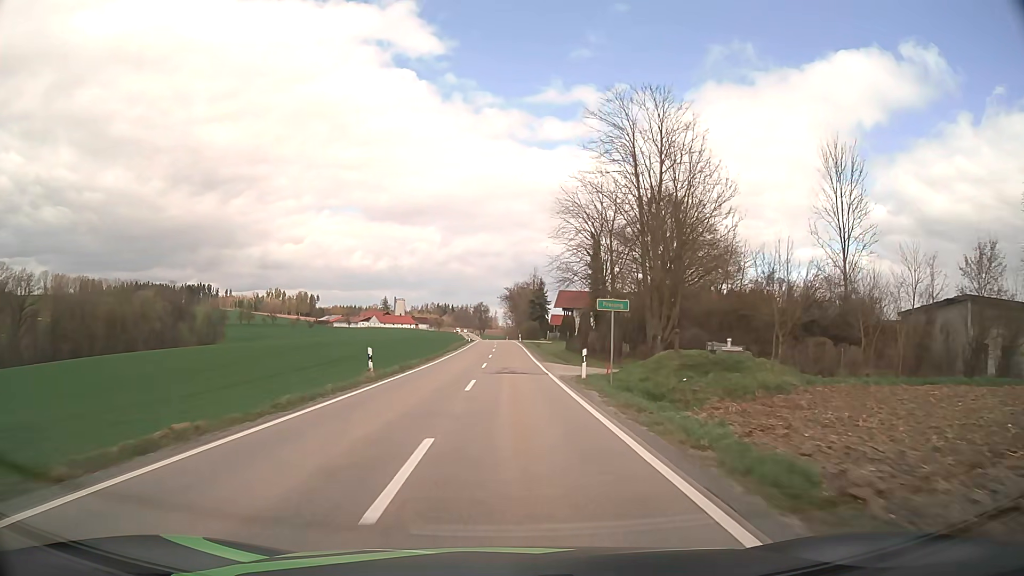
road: tertiary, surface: asphalt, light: Day
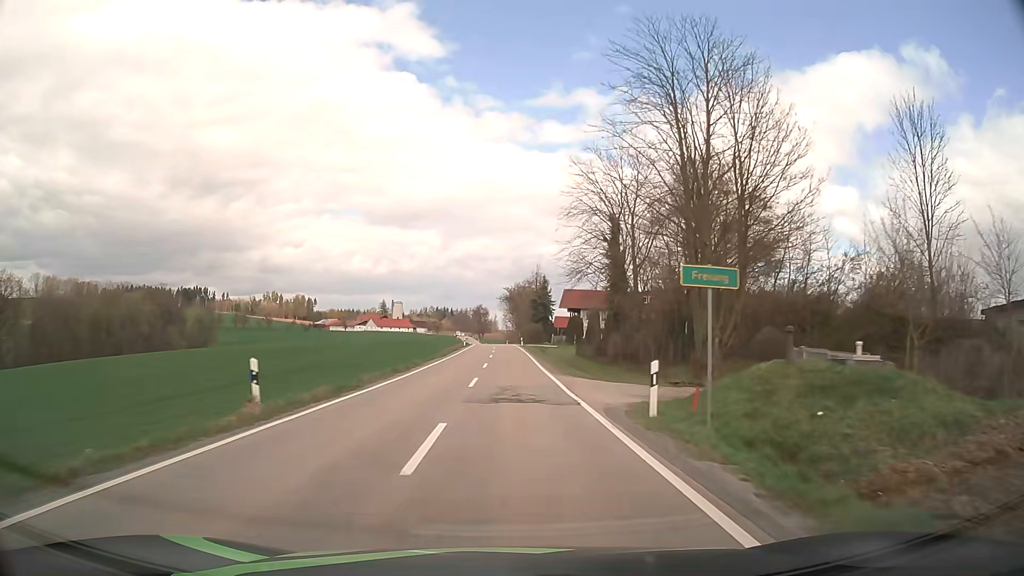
(0.0, +10.8) m; 0°
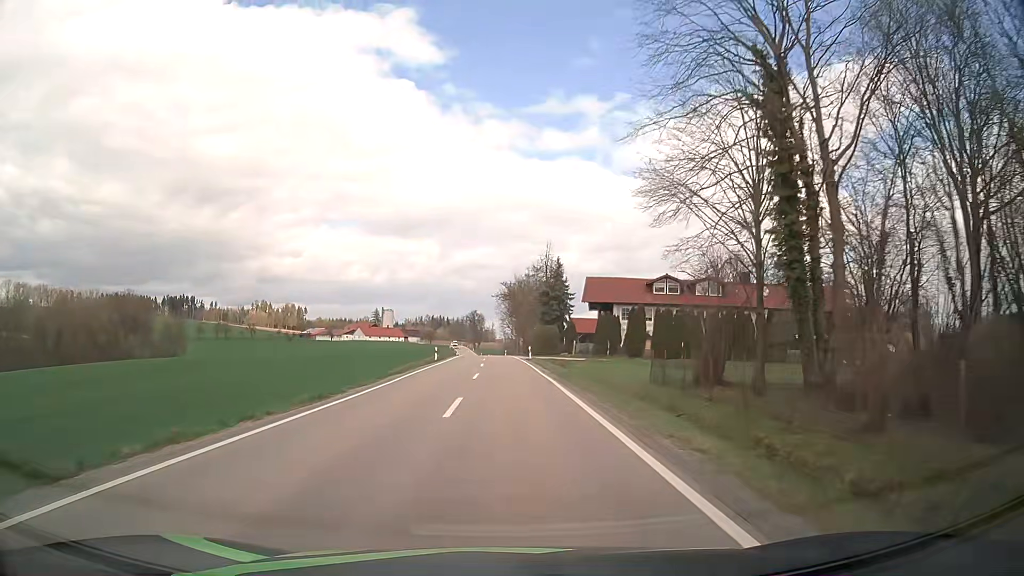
(0.0, +32.2) m; 0°
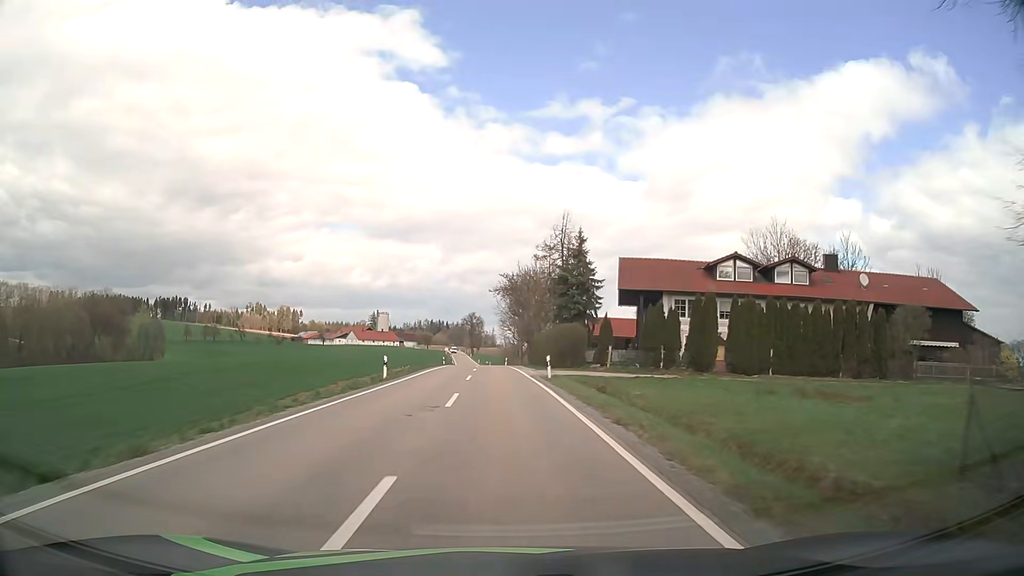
(+0.1, +21.5) m; 0°
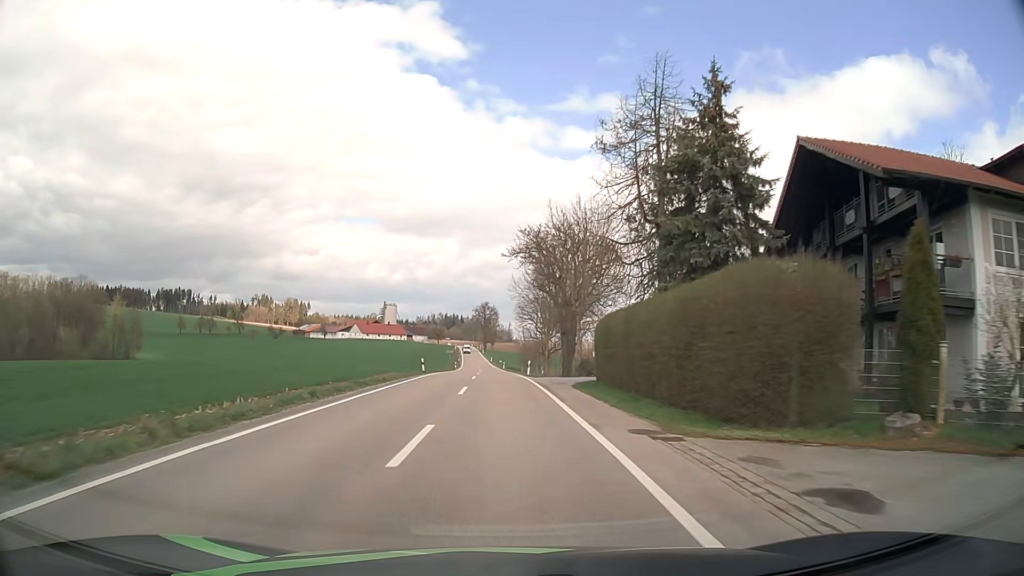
(-0.3, +32.7) m; -1°
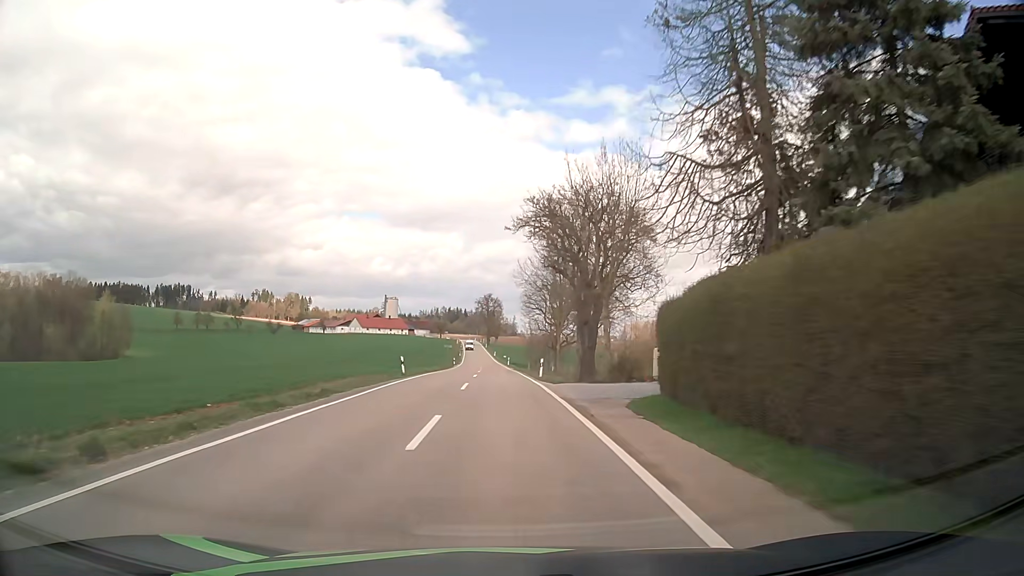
(0.0, +11.0) m; 0°
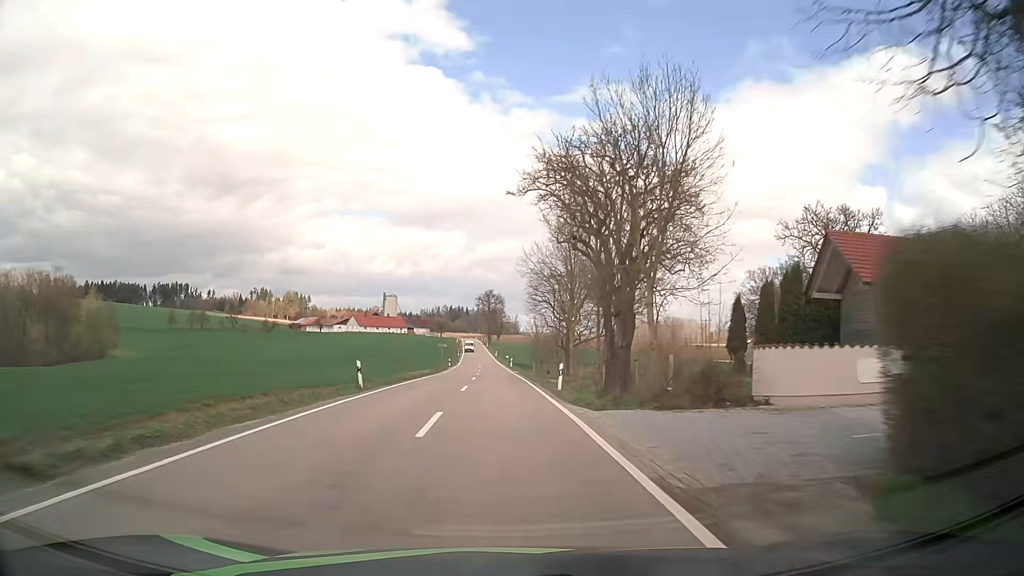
(0.0, +11.1) m; 0°
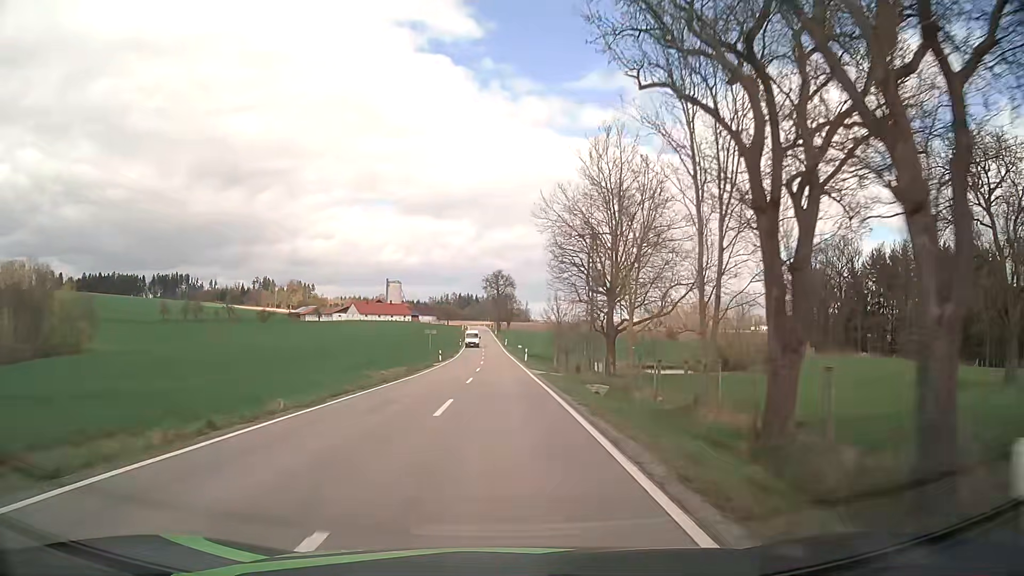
(-0.3, +22.3) m; -2°
(0, +10) (0, +20) (0, +30) (0, +40) (0, +50) (0, +60) (-1, +70) (-1, +80) (-1, +90) (-2, +100) m
